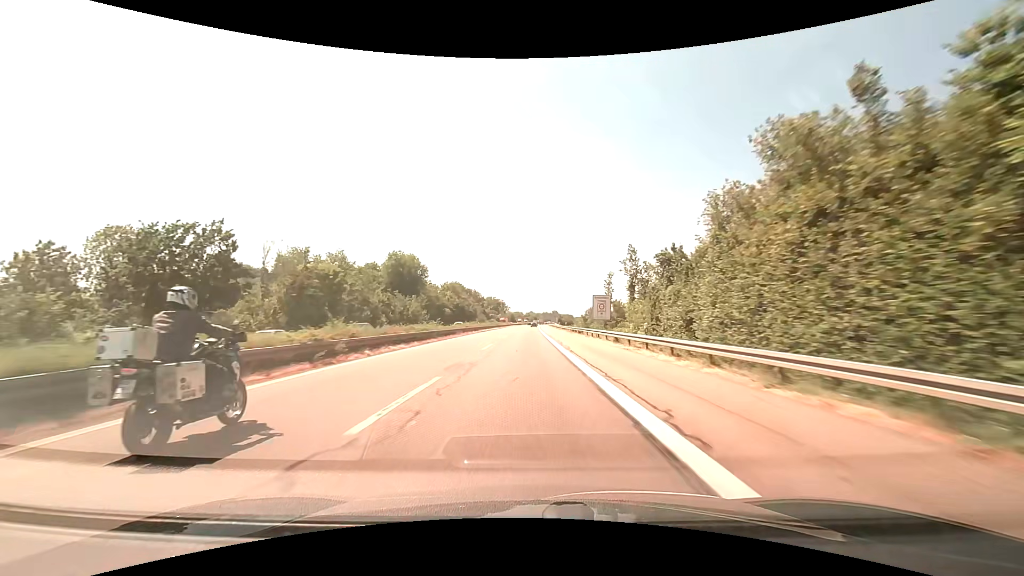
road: motorway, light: Day
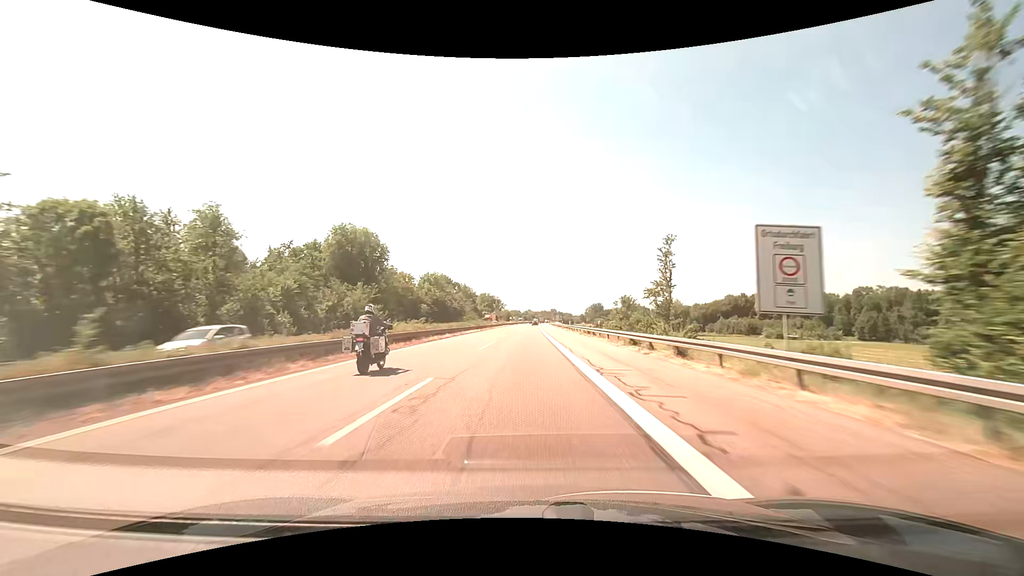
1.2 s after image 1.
(+0.1, +36.9) m; 0°
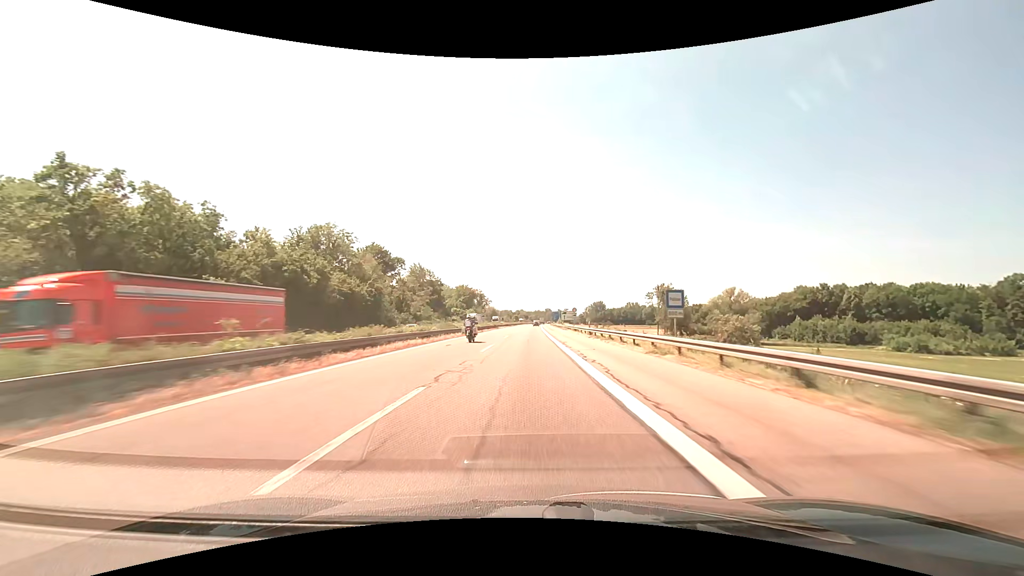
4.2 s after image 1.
(+0.5, +91.9) m; +1°
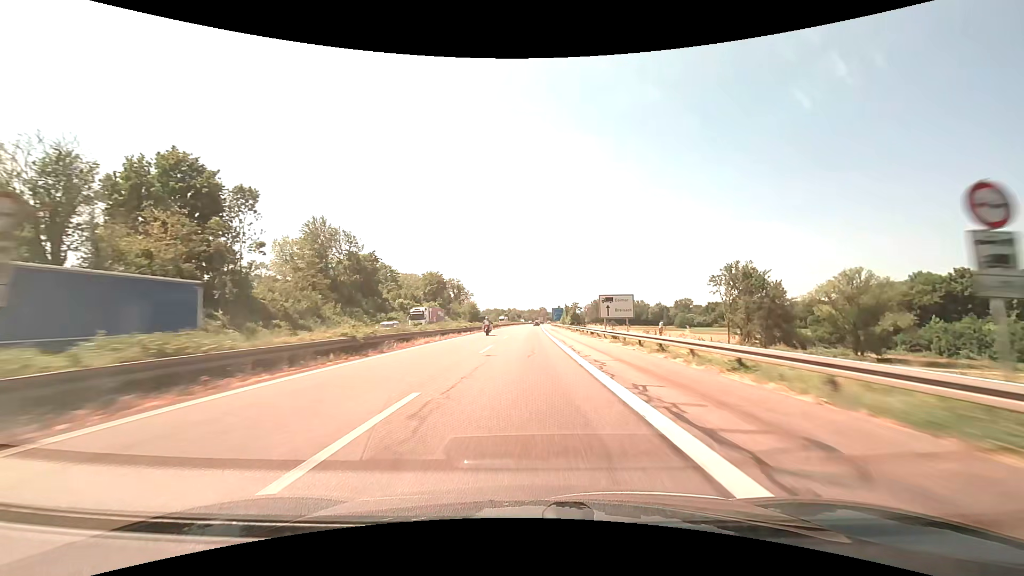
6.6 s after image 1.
(+0.5, +73.2) m; +1°
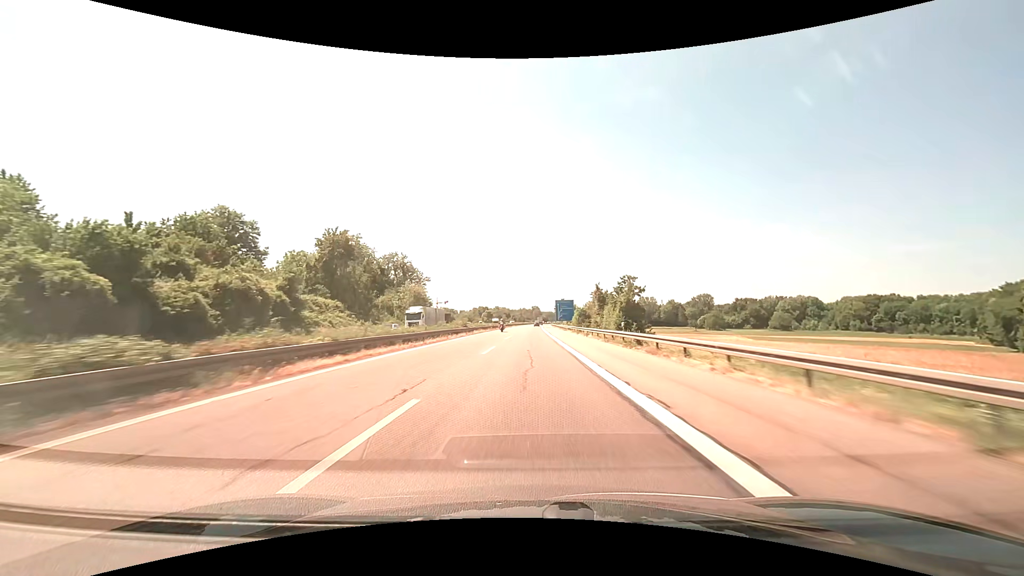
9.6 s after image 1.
(+0.8, +91.3) m; +1°
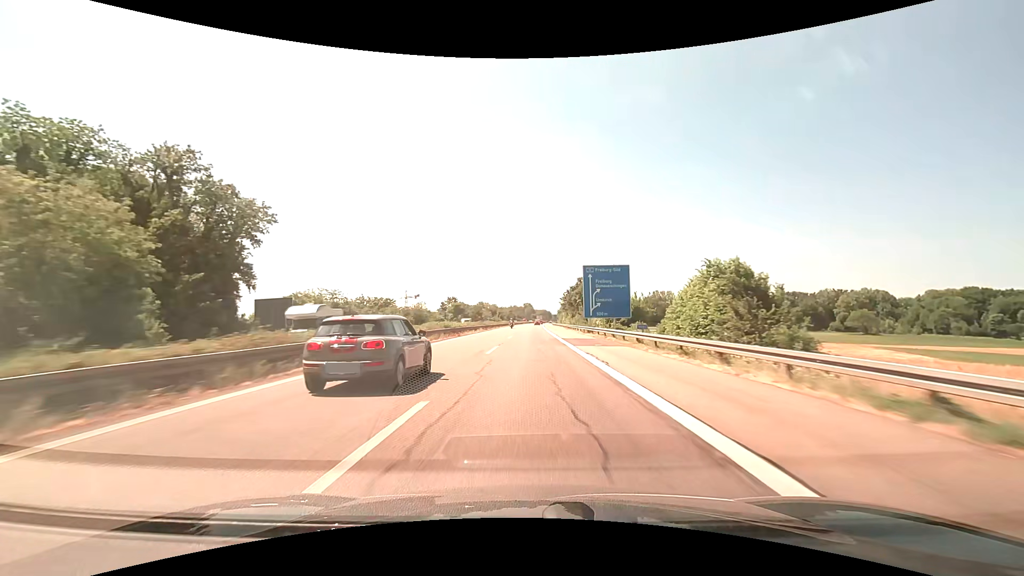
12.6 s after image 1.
(+0.7, +91.0) m; +1°
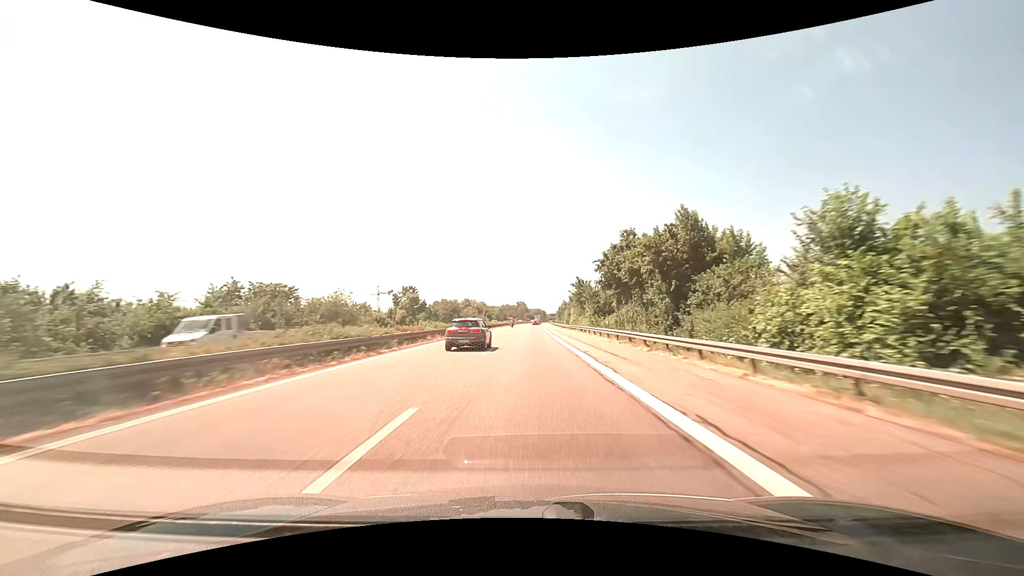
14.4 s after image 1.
(+0.3, +54.6) m; +1°
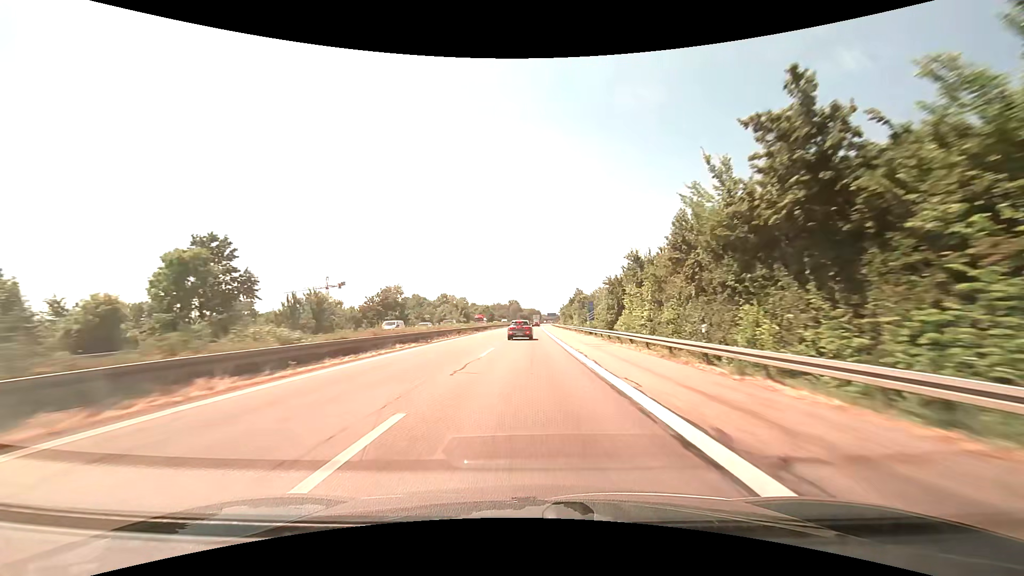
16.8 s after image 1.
(+0.4, +73.0) m; +1°
(0, +10) (0, +20) (0, +30) (0, +40) (0, +50) (0, +60) (0, +70) (+1, +80) (+1, +90) (+1, +100) m
